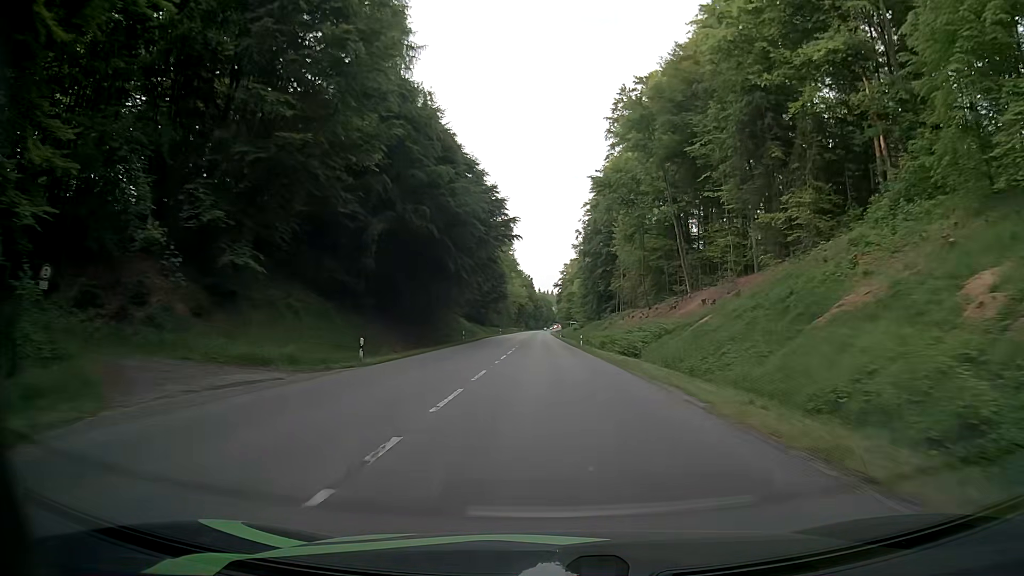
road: secondary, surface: asphalt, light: Day
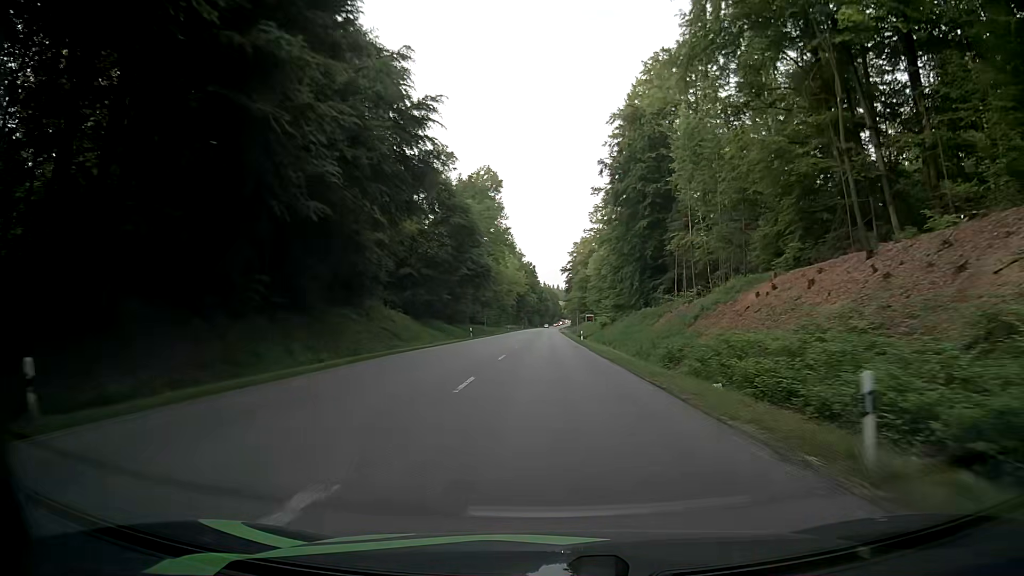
(-0.6, +52.7) m; -1°
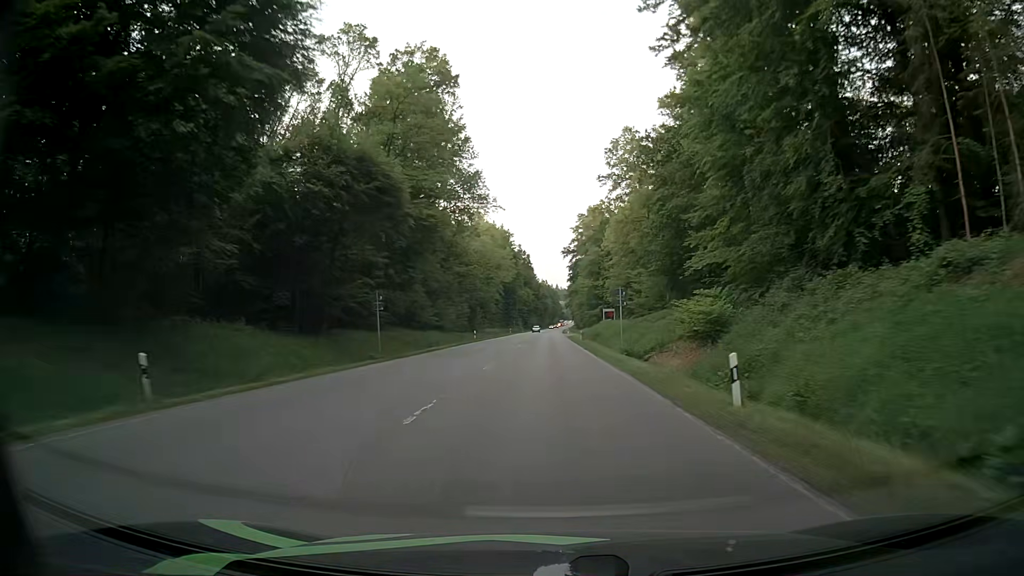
(-0.3, +52.5) m; 0°
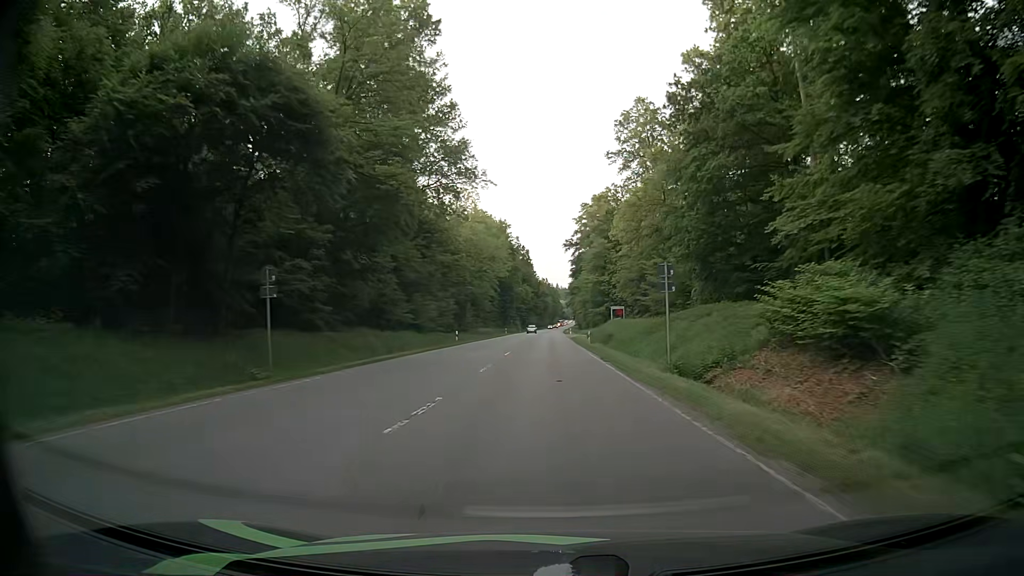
(-0.2, +13.0) m; 0°
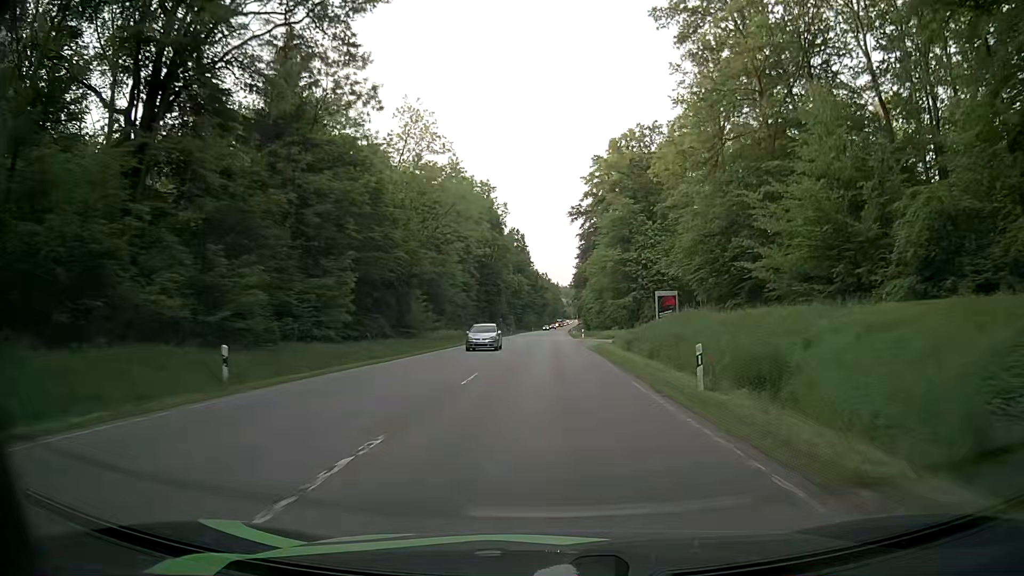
(-0.1, +38.4) m; 0°
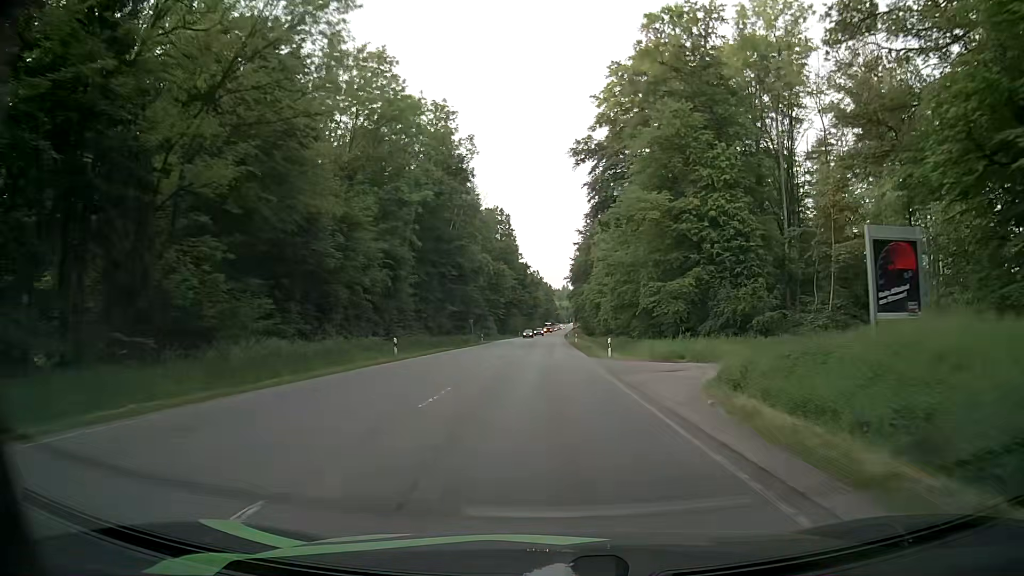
(+0.3, +37.8) m; +1°
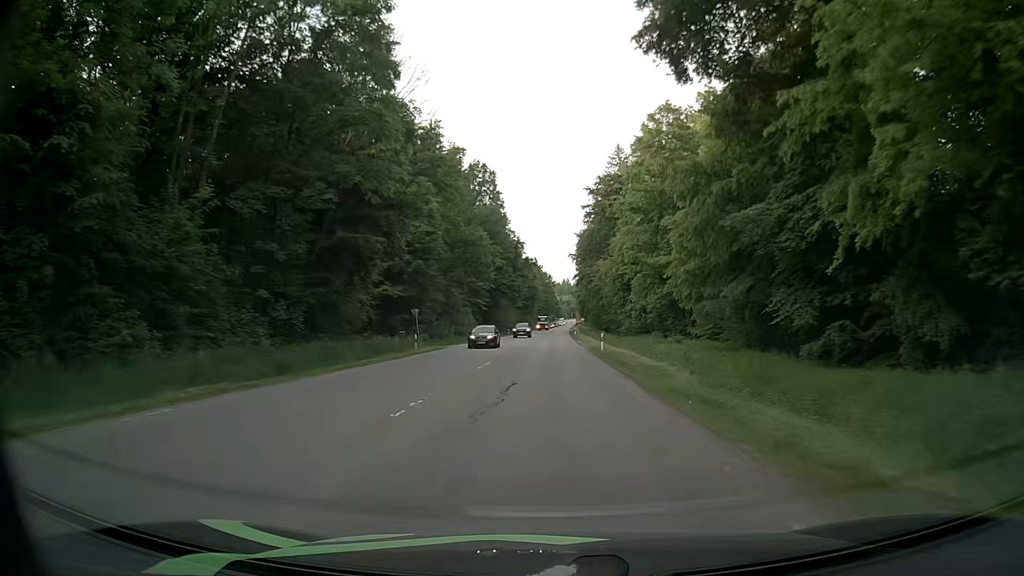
(+0.2, +37.8) m; 0°
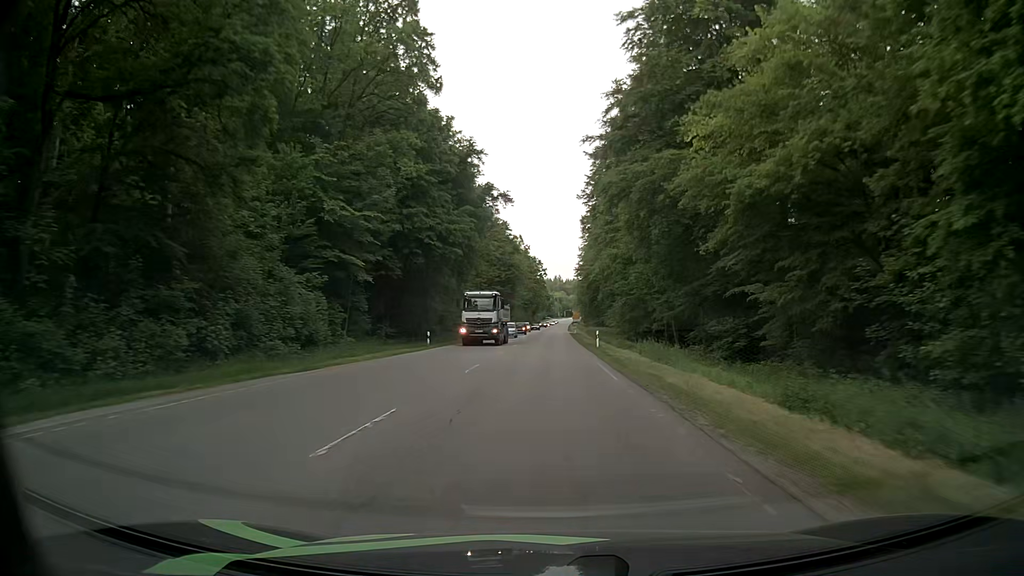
(+0.3, +63.5) m; +1°
